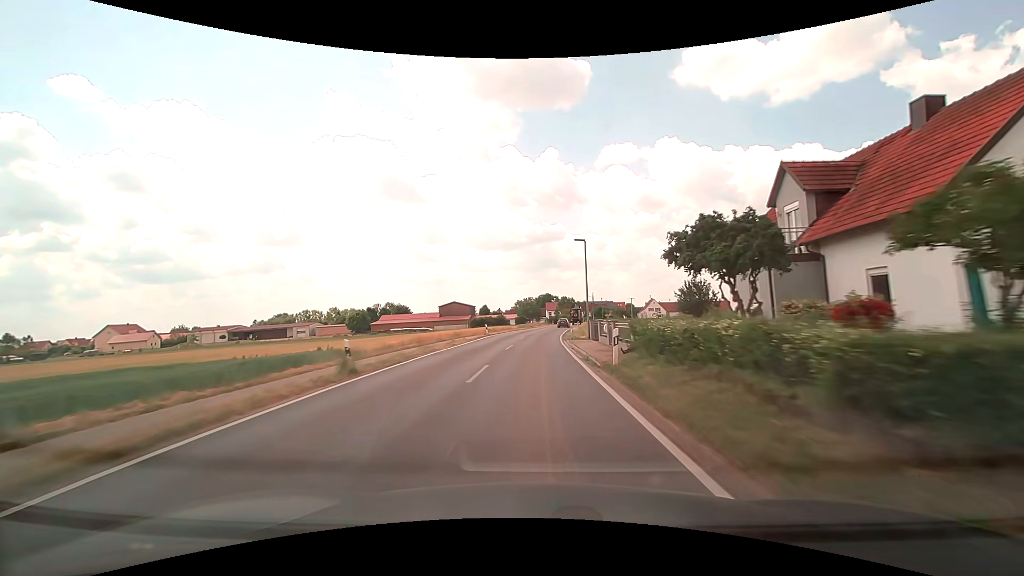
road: tertiary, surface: asphalt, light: Day
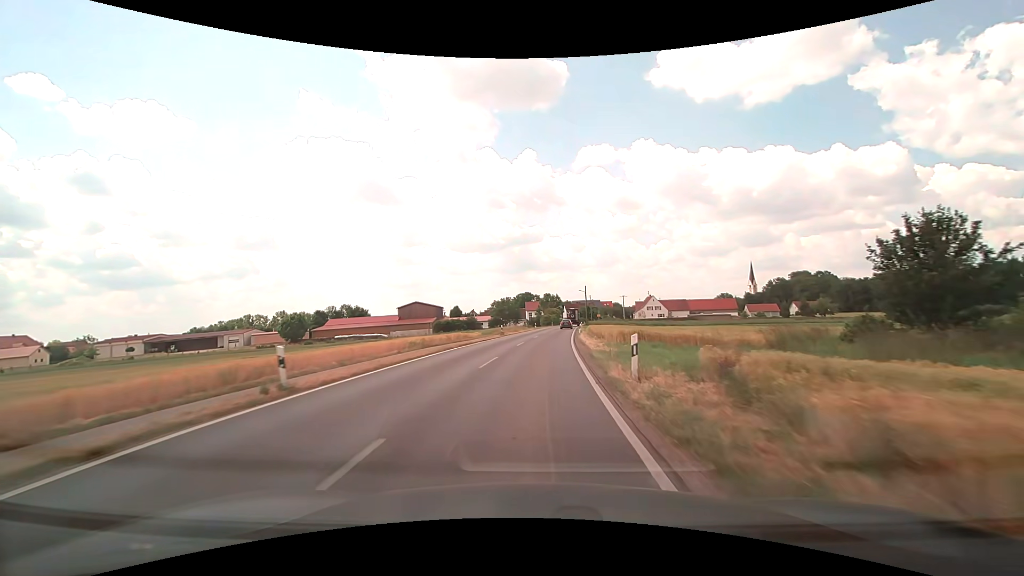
(+0.6, +32.9) m; +2°
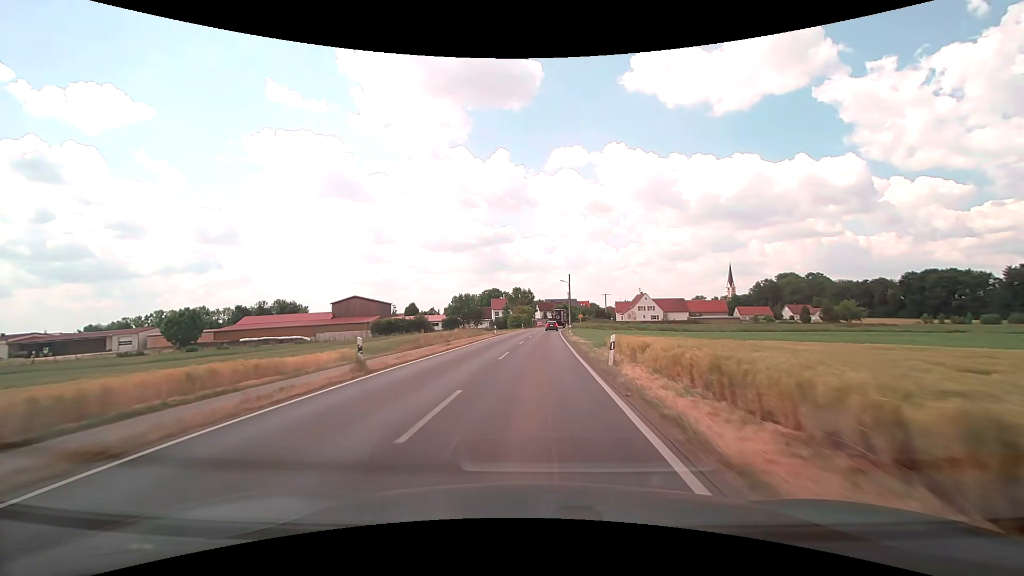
(+1.0, +32.0) m; +3°
(0, +10) (0, +20) (0, +30) (+1, +40) (+1, +50) (+1, +60) (+2, +70) (+2, +80) (+3, +90) (+4, +100) m
